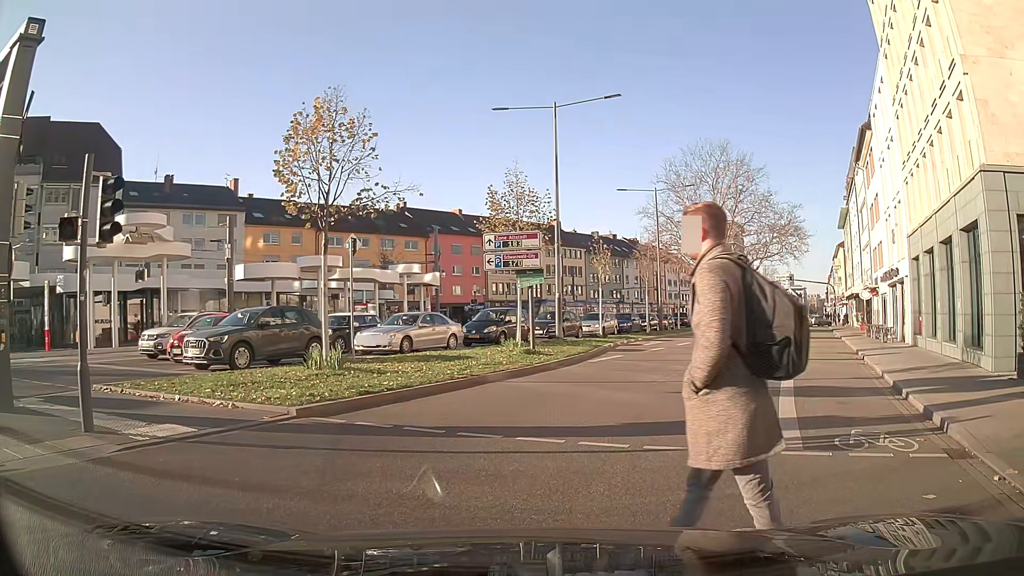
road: primary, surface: asphalt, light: Day
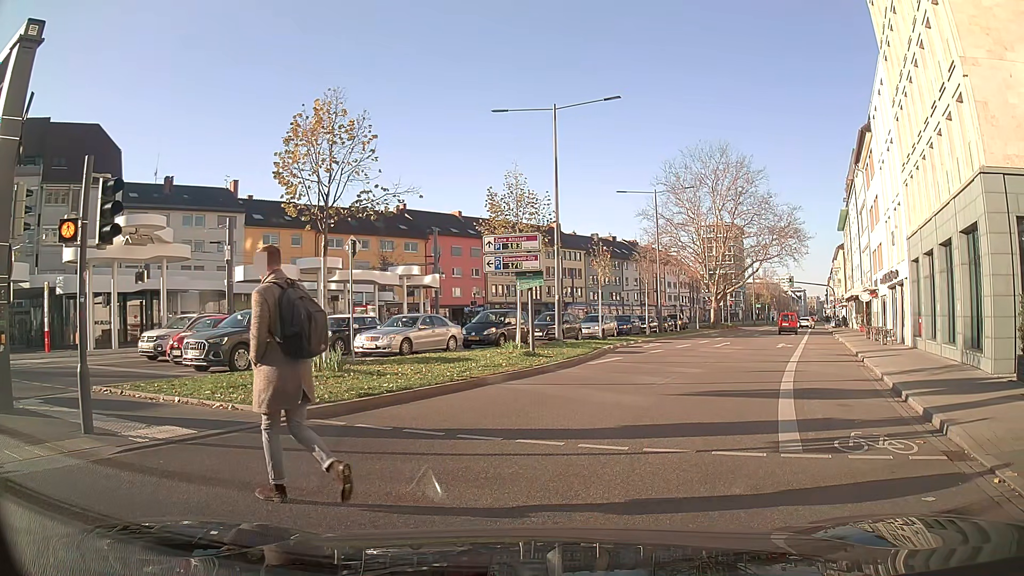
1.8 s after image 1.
(0.0, +0.1) m; 0°
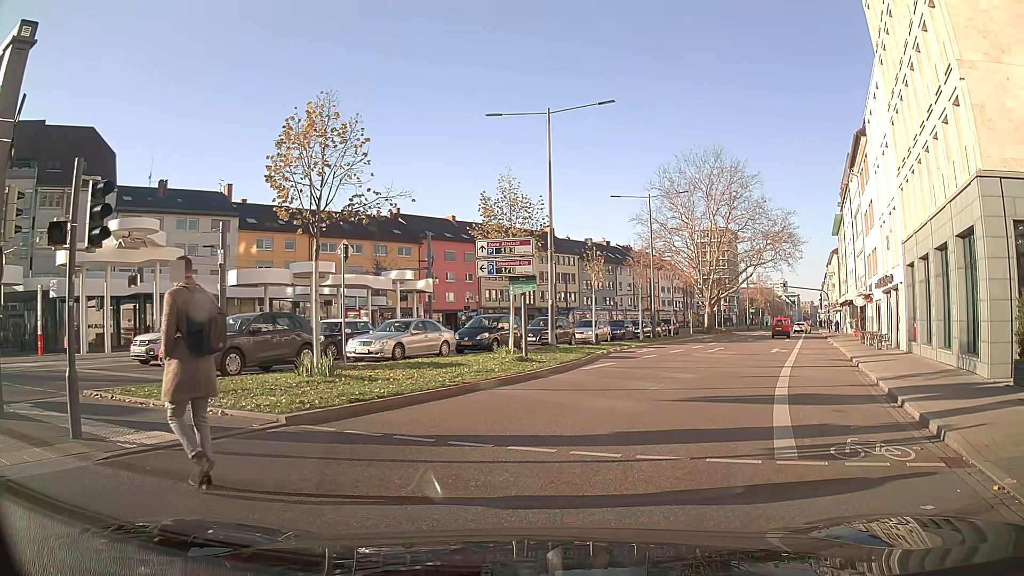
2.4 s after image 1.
(0.0, +0.1) m; 0°
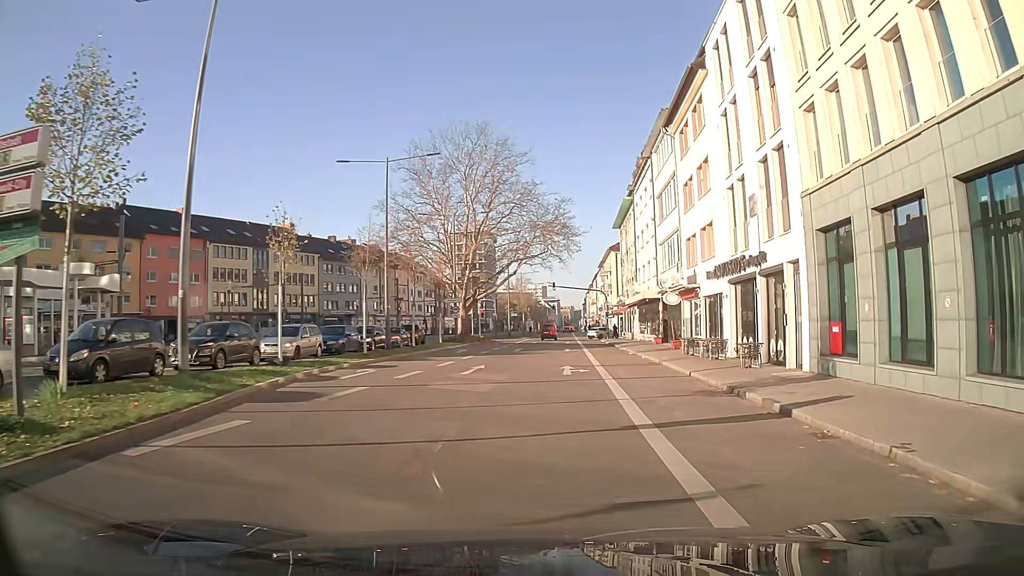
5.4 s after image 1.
(+3.6, +12.5) m; +23°
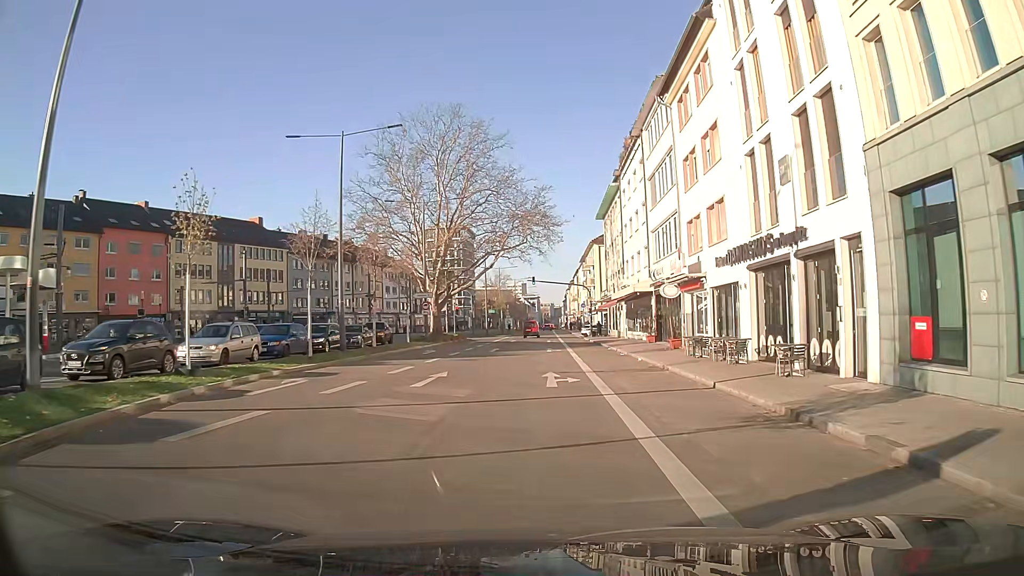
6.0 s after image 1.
(+0.1, +4.9) m; +2°
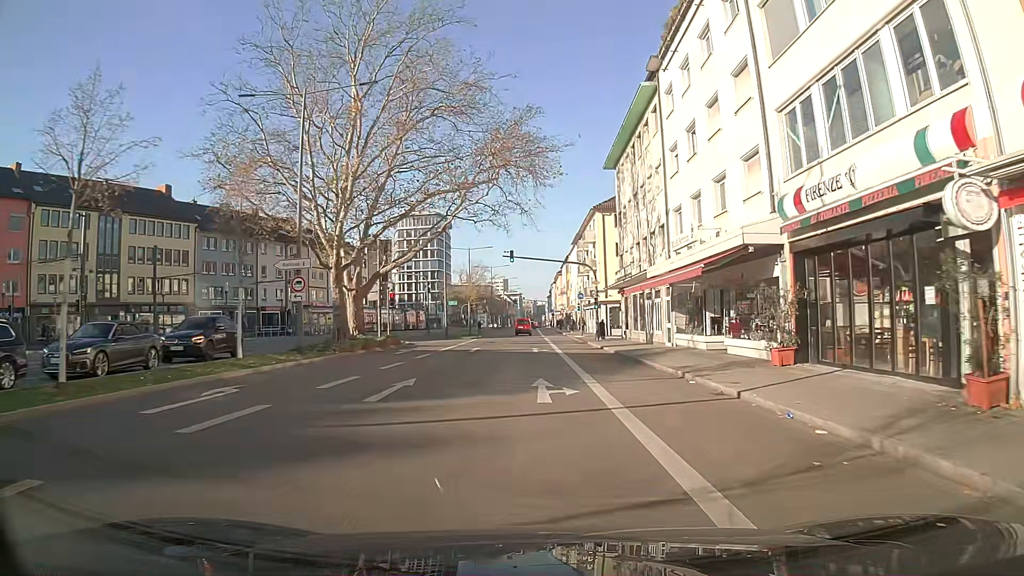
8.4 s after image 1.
(+0.2, +23.8) m; +1°
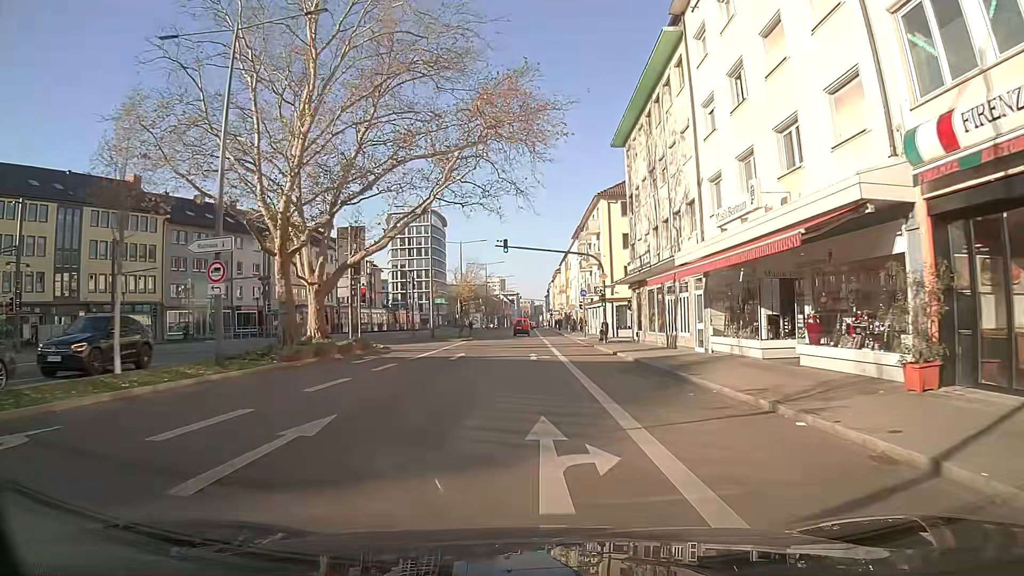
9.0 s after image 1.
(0.0, +6.7) m; 0°
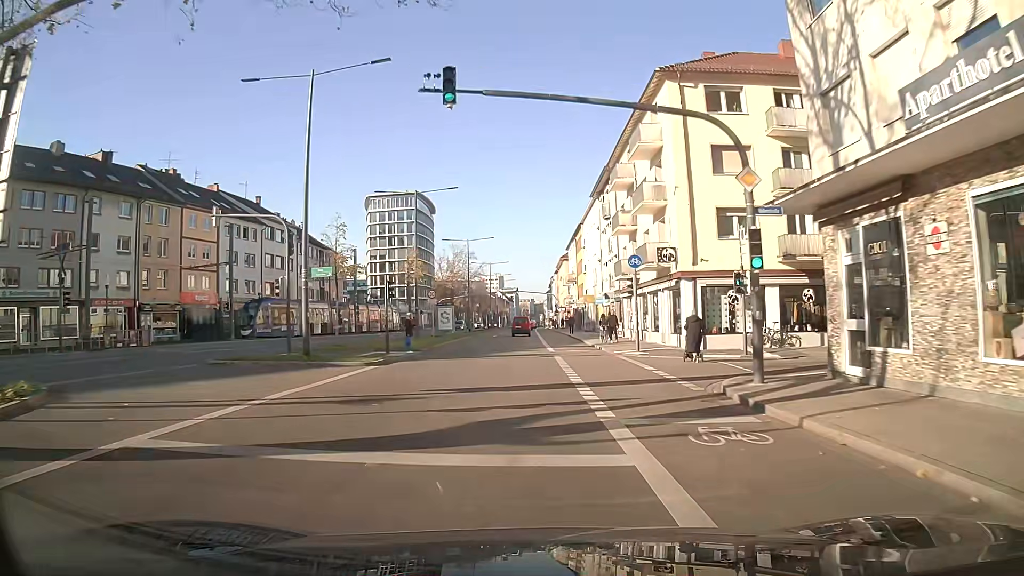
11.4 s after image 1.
(+0.1, +28.8) m; 0°
(0, +10) (0, +20) (0, +30) (0, +40) (0, +50) (0, +60) (0, +70) (0, +80) (0, +90) (0, +100) m
